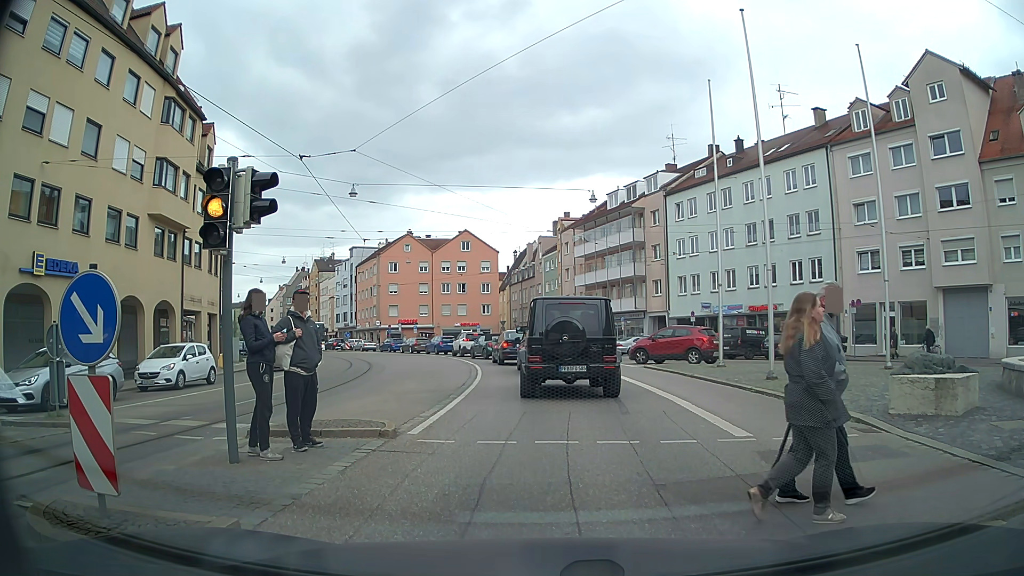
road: tertiary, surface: asphalt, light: Day
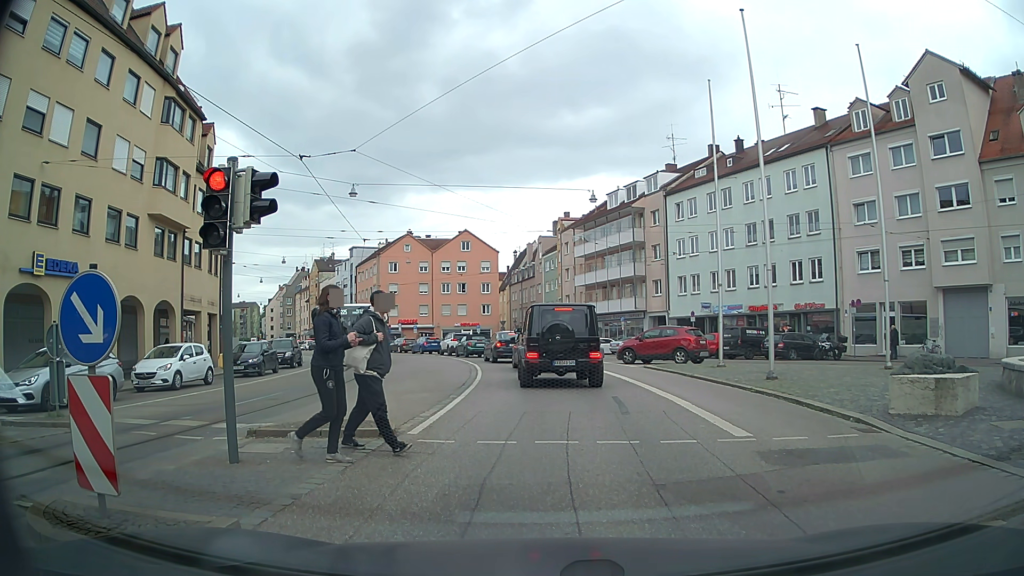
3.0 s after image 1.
(0.0, 0.0) m; 0°
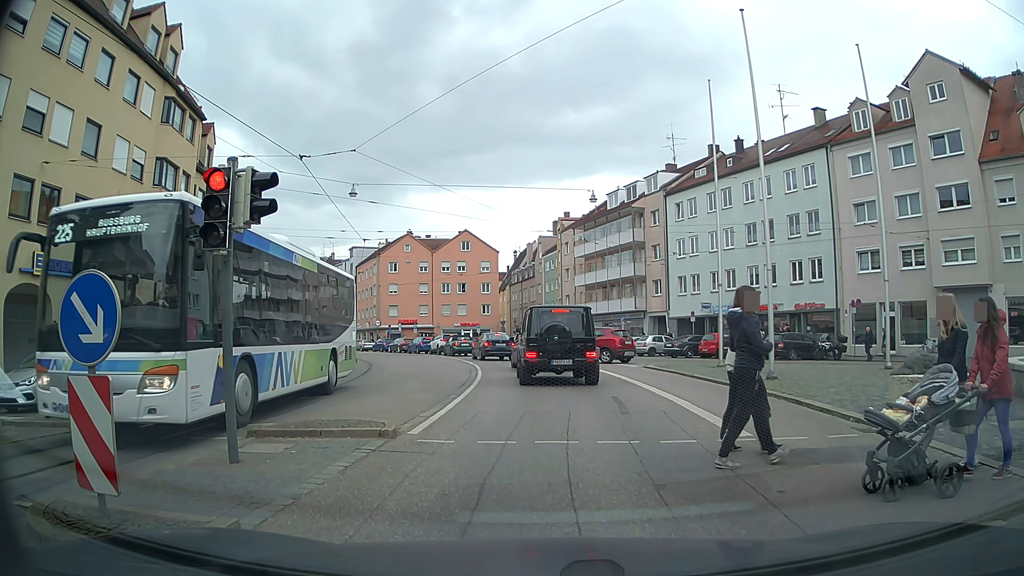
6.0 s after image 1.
(0.0, 0.0) m; 0°
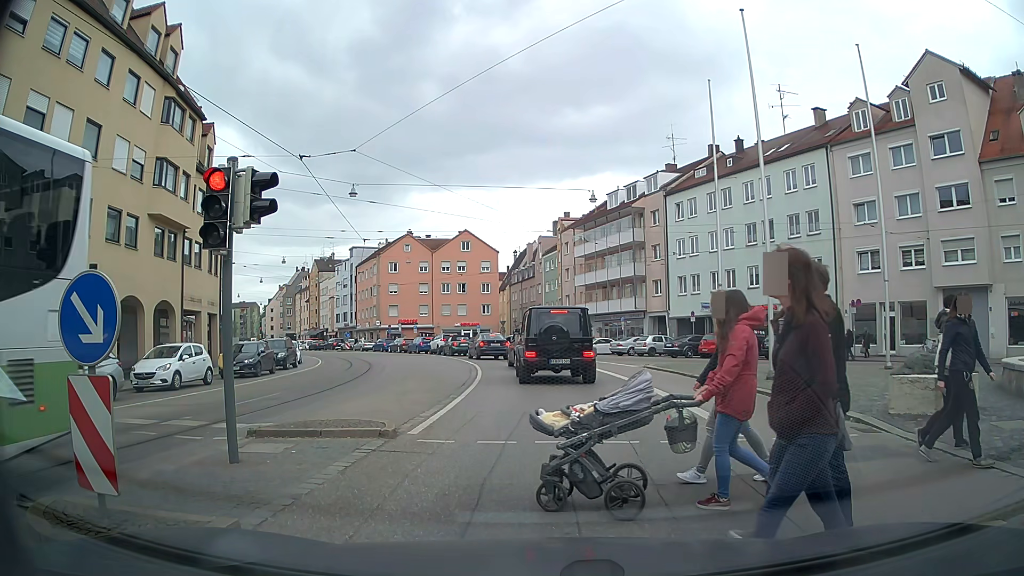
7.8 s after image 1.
(0.0, 0.0) m; 0°
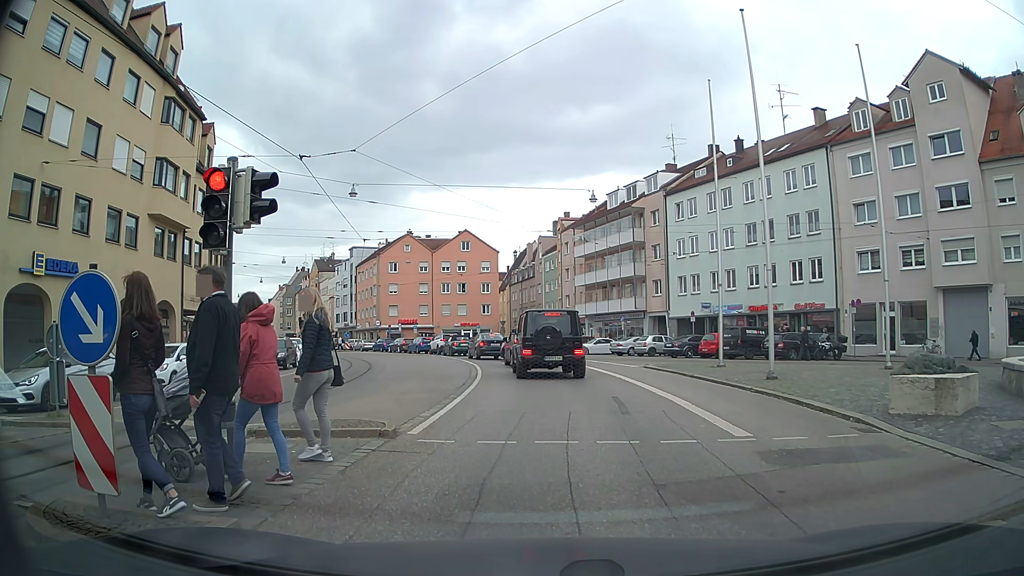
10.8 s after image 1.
(0.0, 0.0) m; 0°
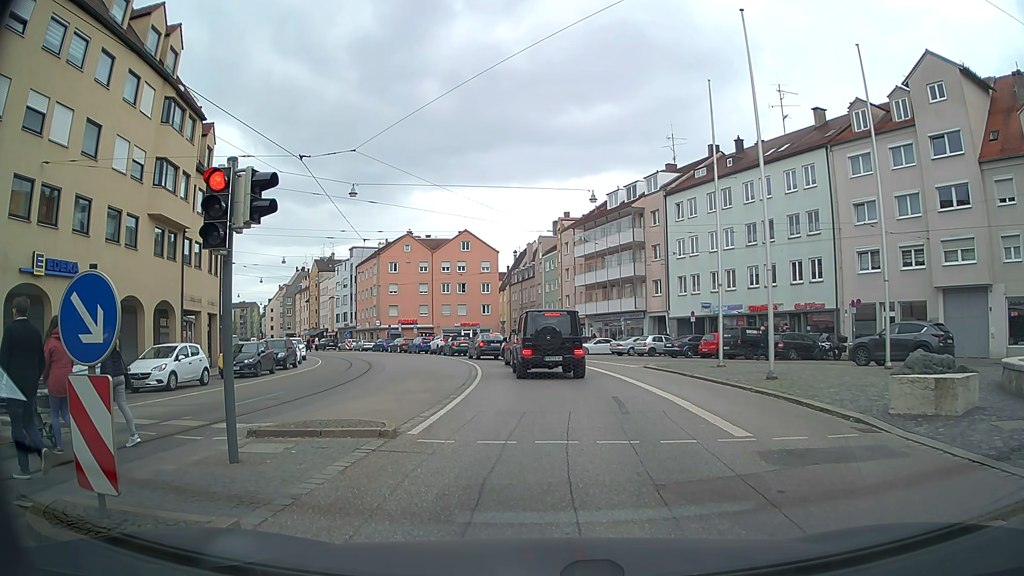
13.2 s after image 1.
(0.0, 0.0) m; 0°
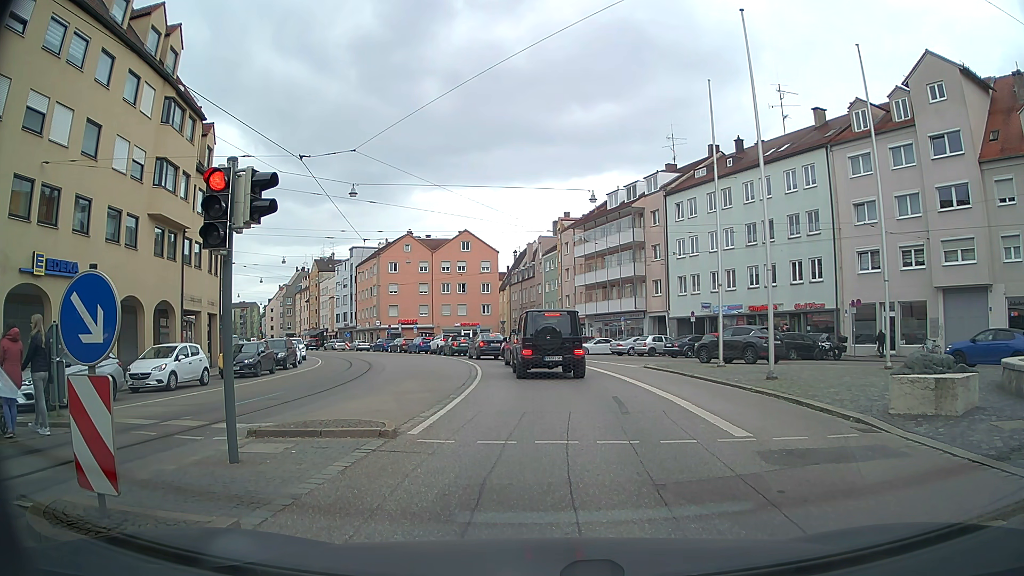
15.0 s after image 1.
(0.0, 0.0) m; 0°
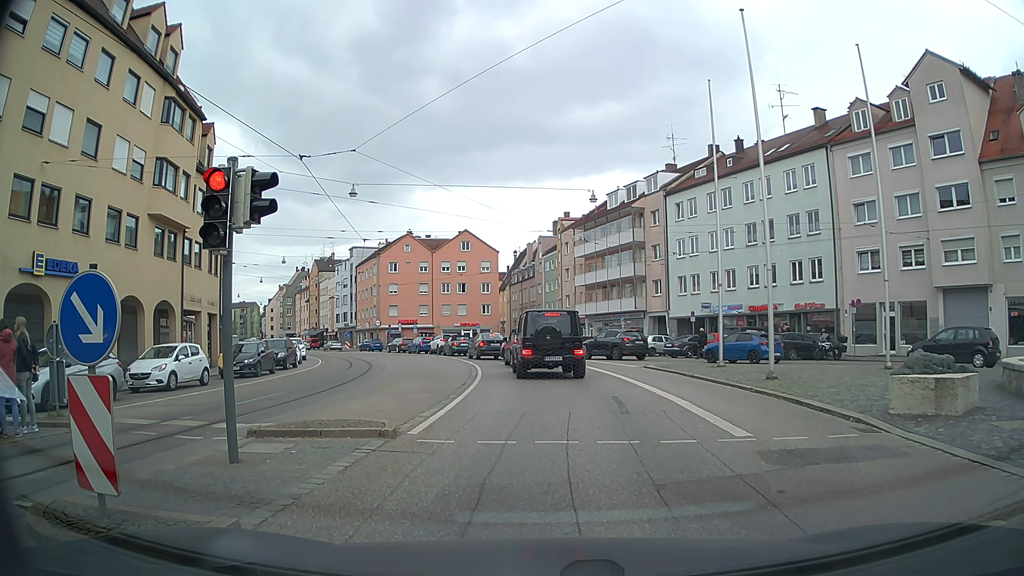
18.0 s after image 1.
(0.0, 0.0) m; 0°
(0, +10) (0, +20) (-1, +30) (-2, +40) (-5, +49) (-9, +59) (-14, +68) (-19, +76) (-24, +84) (-30, +93) m
